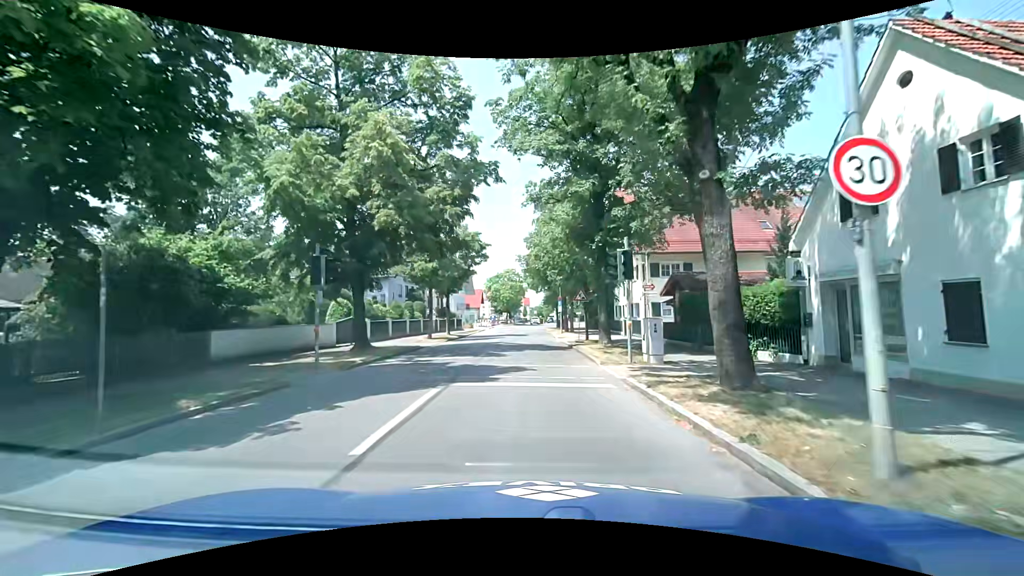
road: tertiary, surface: asphalt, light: Day
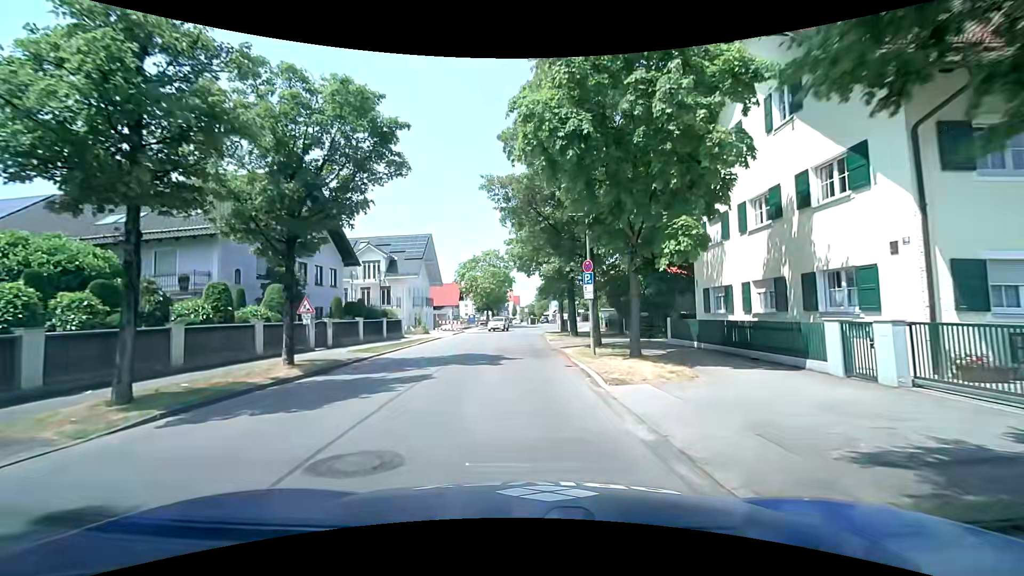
(-0.1, +26.0) m; +1°
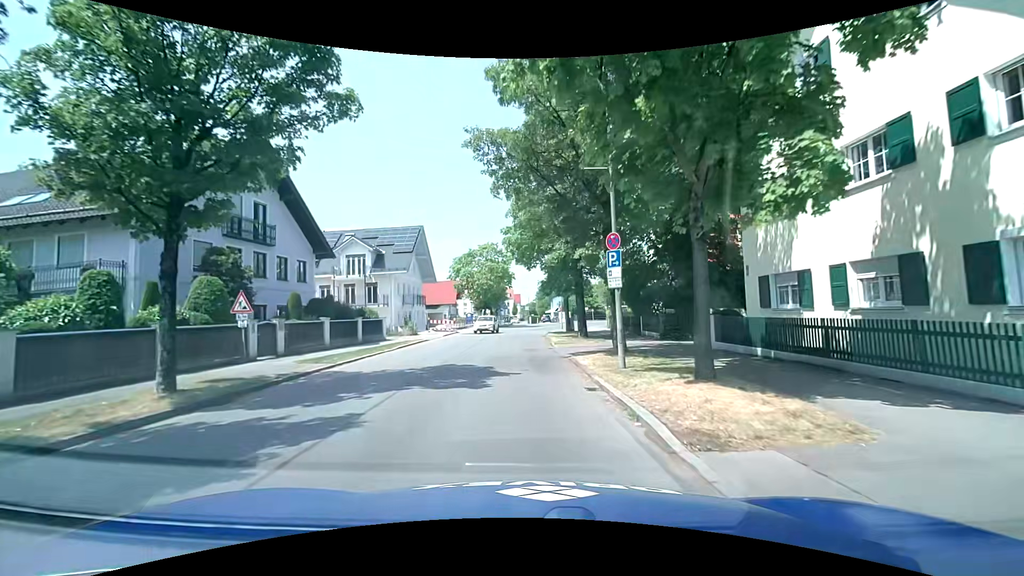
(-0.1, +5.1) m; -1°
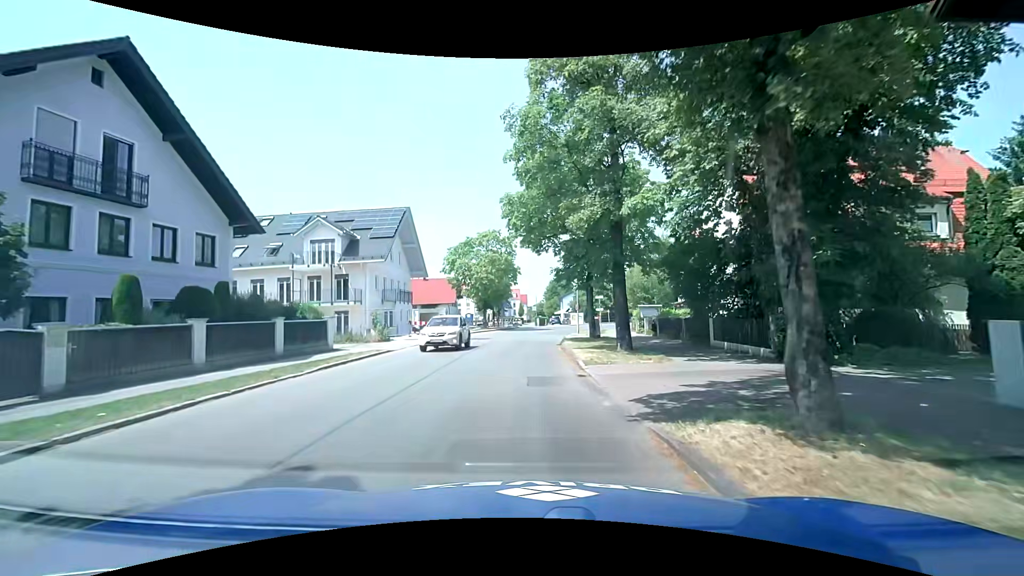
(-0.1, +10.1) m; 0°
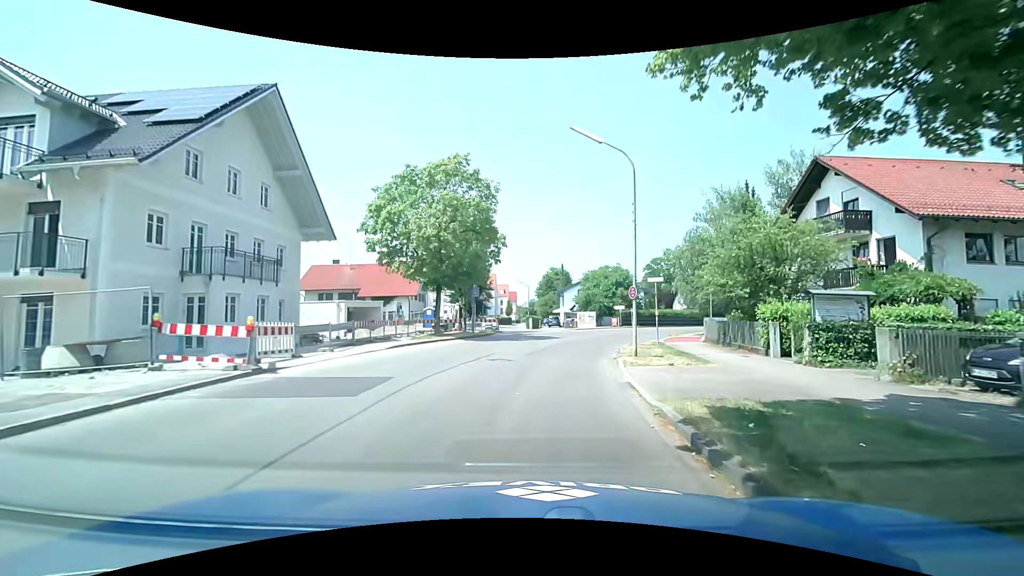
(-0.3, +24.4) m; +1°
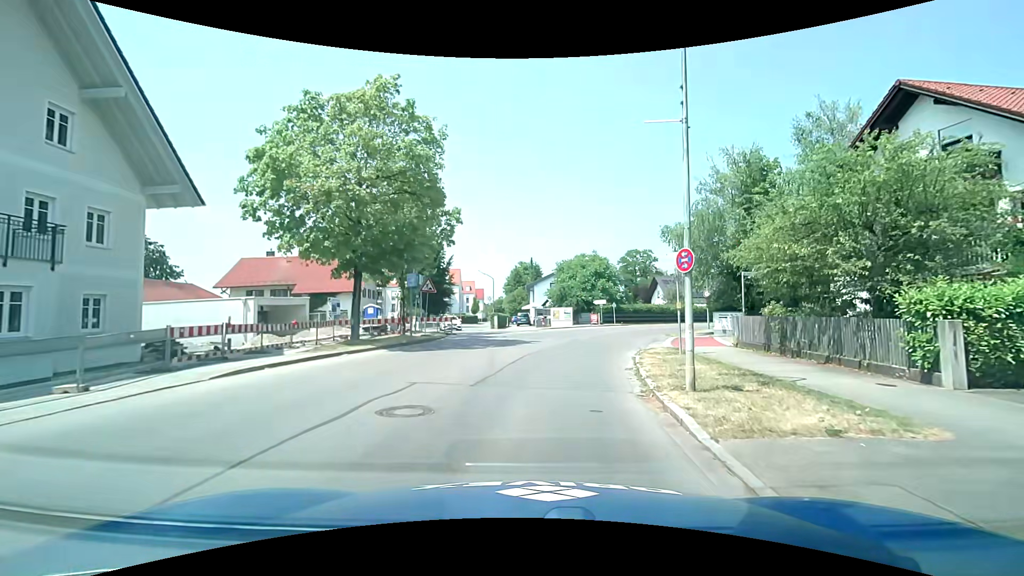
(+0.2, +8.9) m; +4°
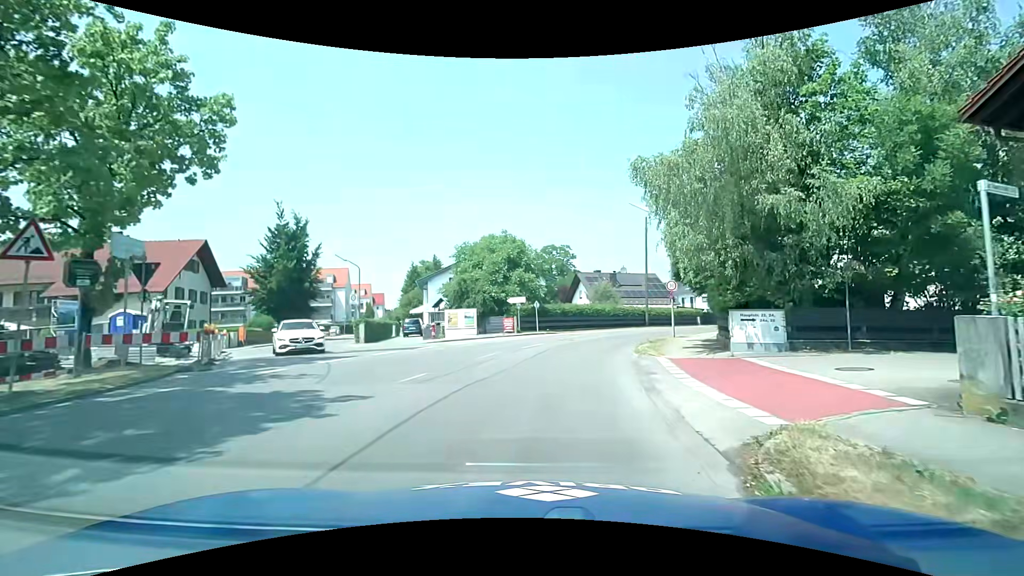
(+1.4, +15.4) m; +10°
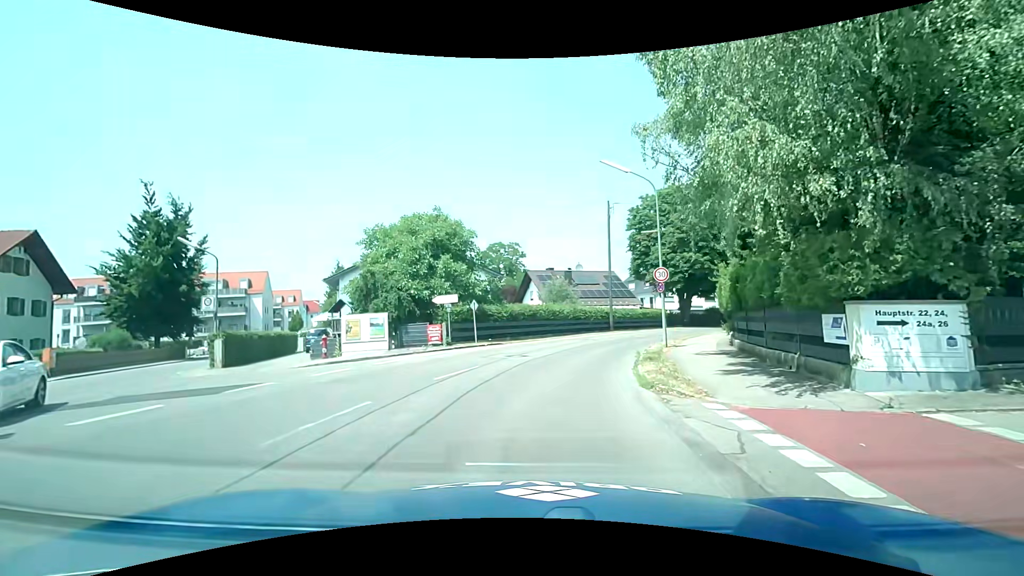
(+0.5, +9.0) m; +6°
(-2, +10) (-10, +16) (-17, +23) (-20, +32) (-23, +42) (-25, +52) (-28, +61) (-31, +71) (-34, +80) (-37, +90) m
